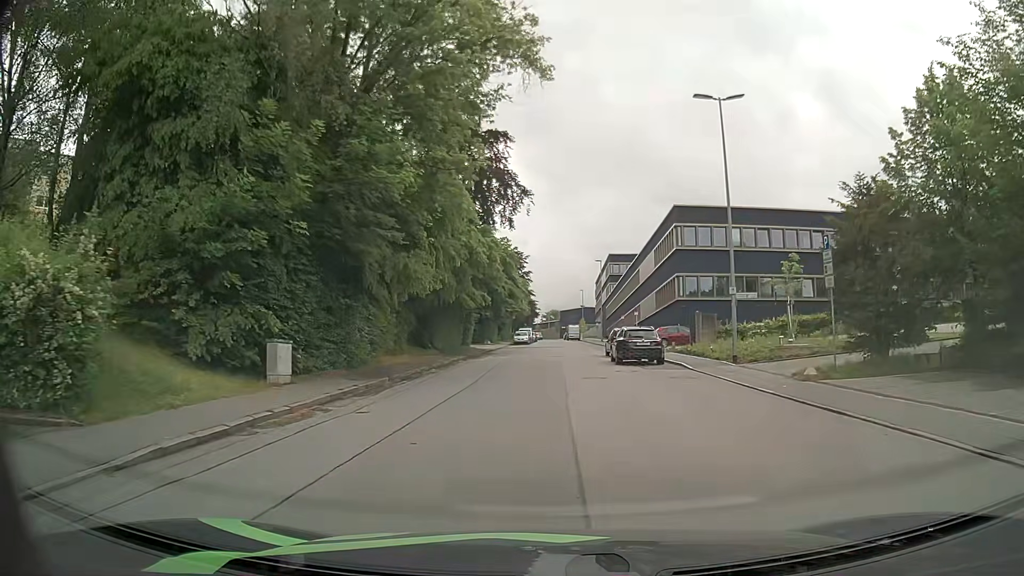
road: residential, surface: asphalt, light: Day
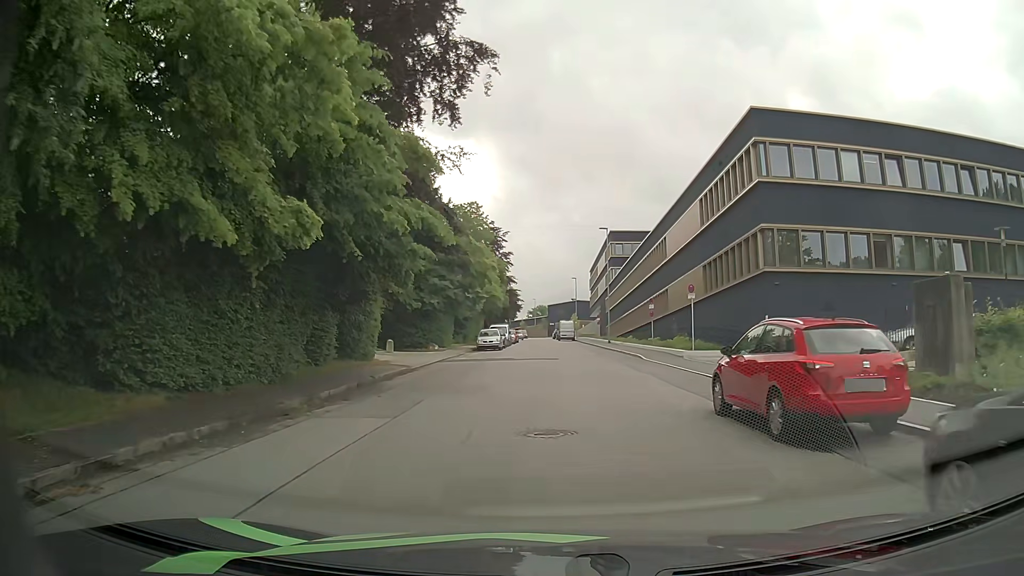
(+0.1, +25.4) m; +1°
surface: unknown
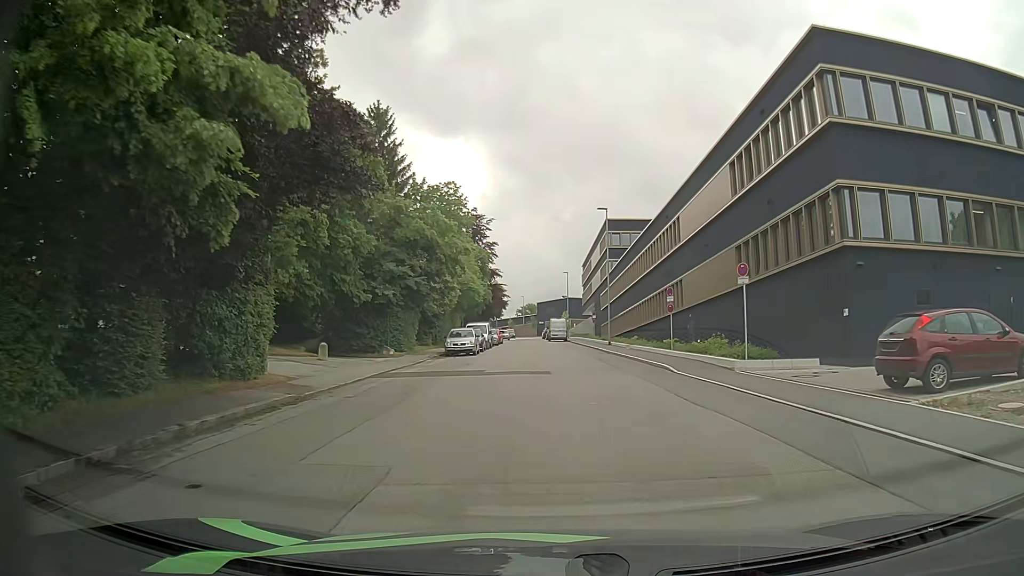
(+0.1, +9.6) m; +2°
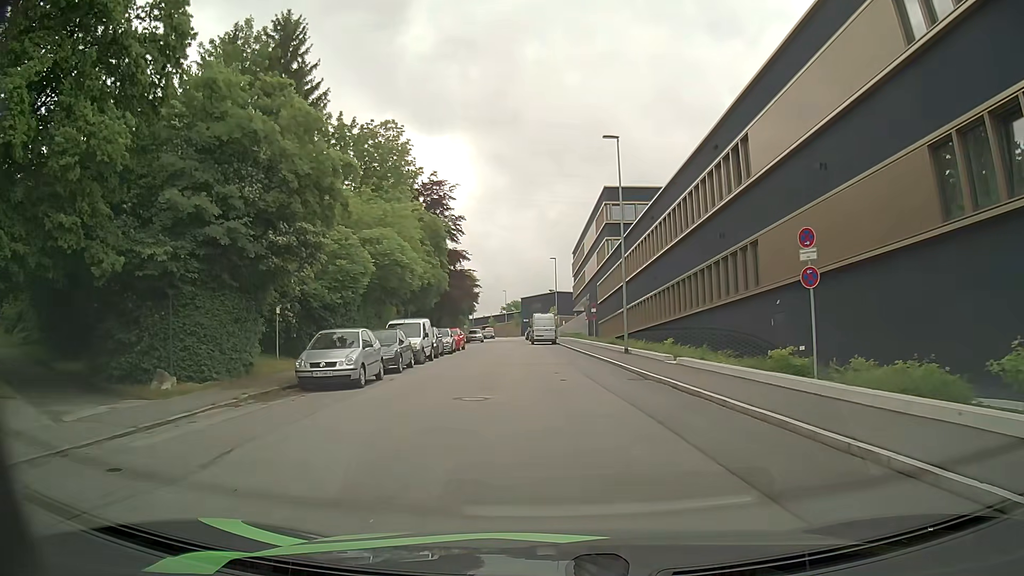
(+0.1, +19.2) m; +1°
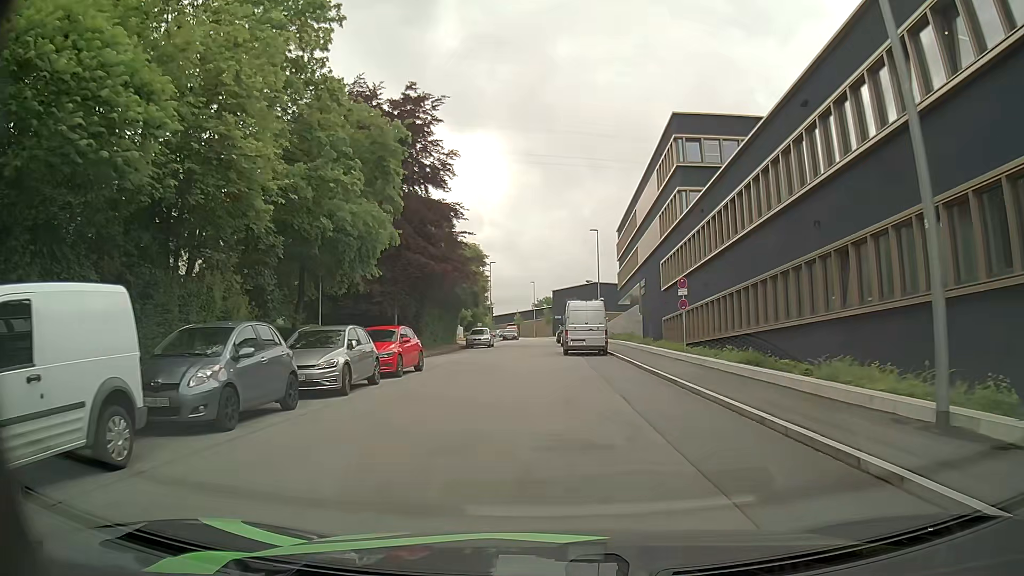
(-0.6, +23.7) m; -3°
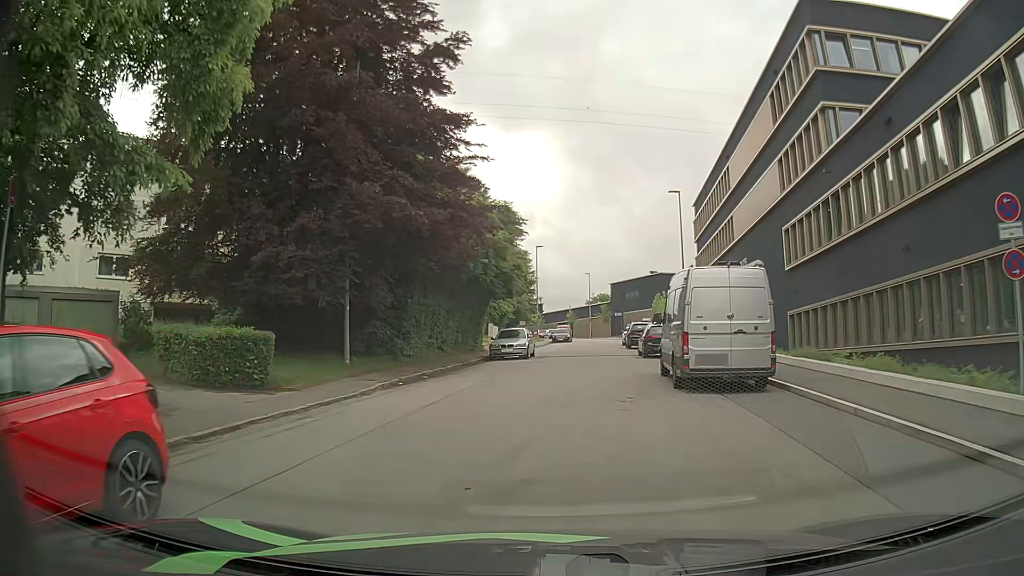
(-0.6, +17.2) m; -4°
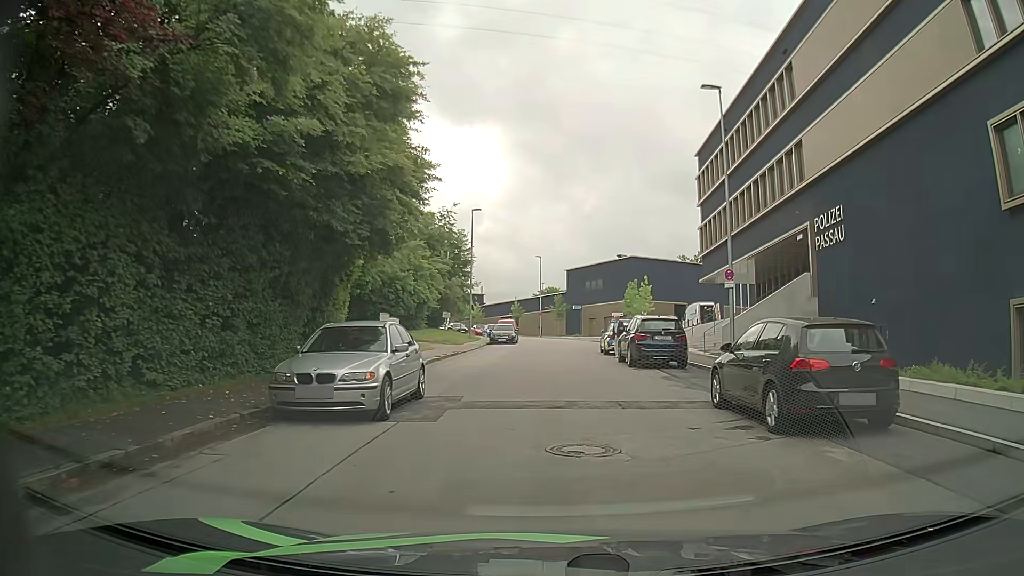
(+0.3, +20.6) m; +4°
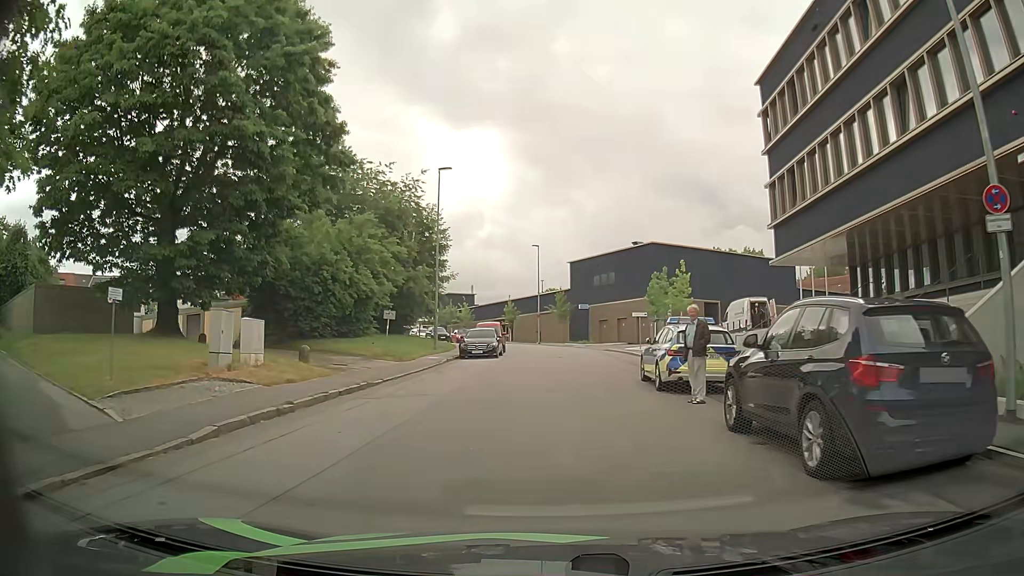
(+0.3, +15.7) m; +1°
